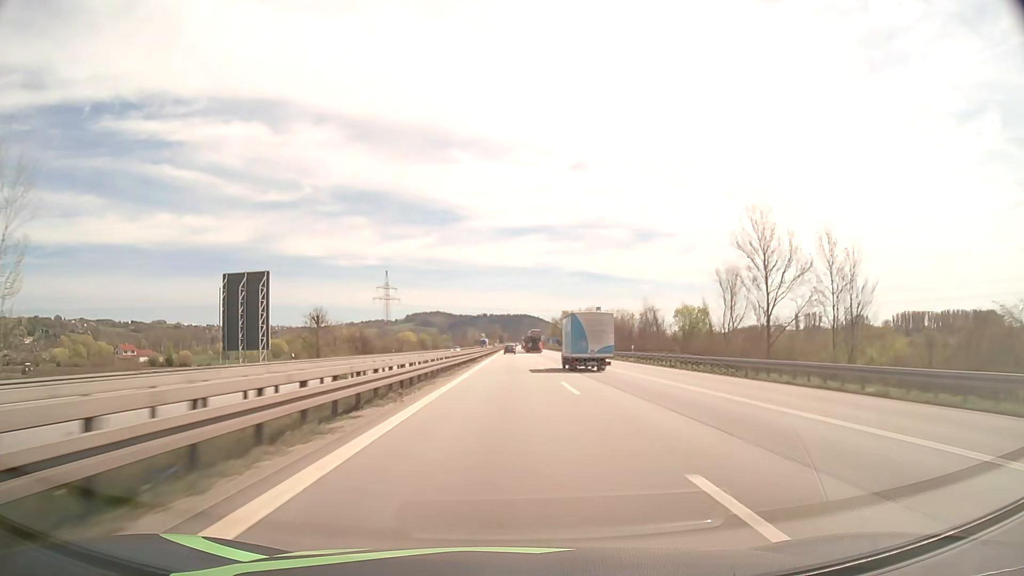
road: motorway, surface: asphalt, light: Day
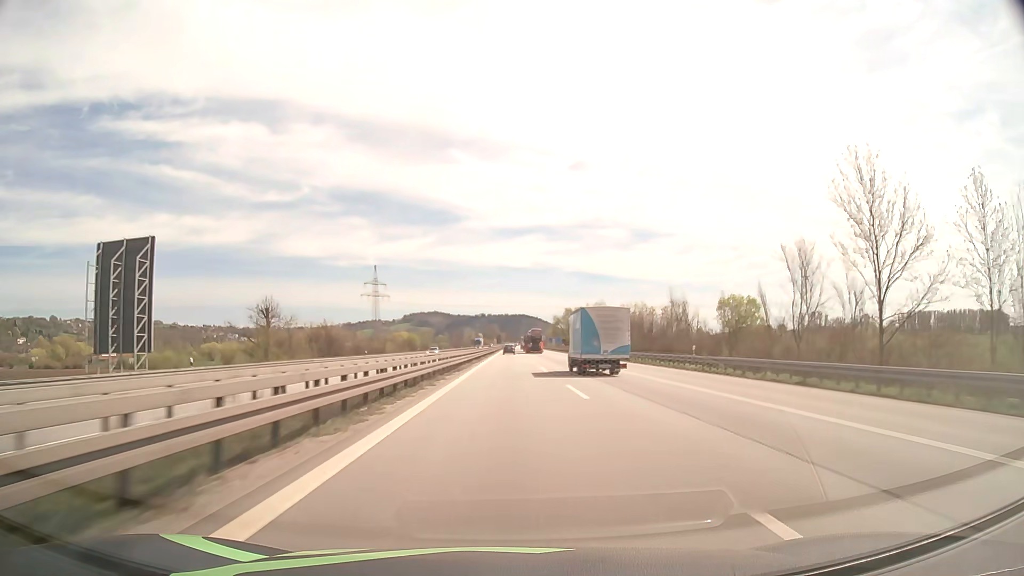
(0.0, +19.6) m; 0°
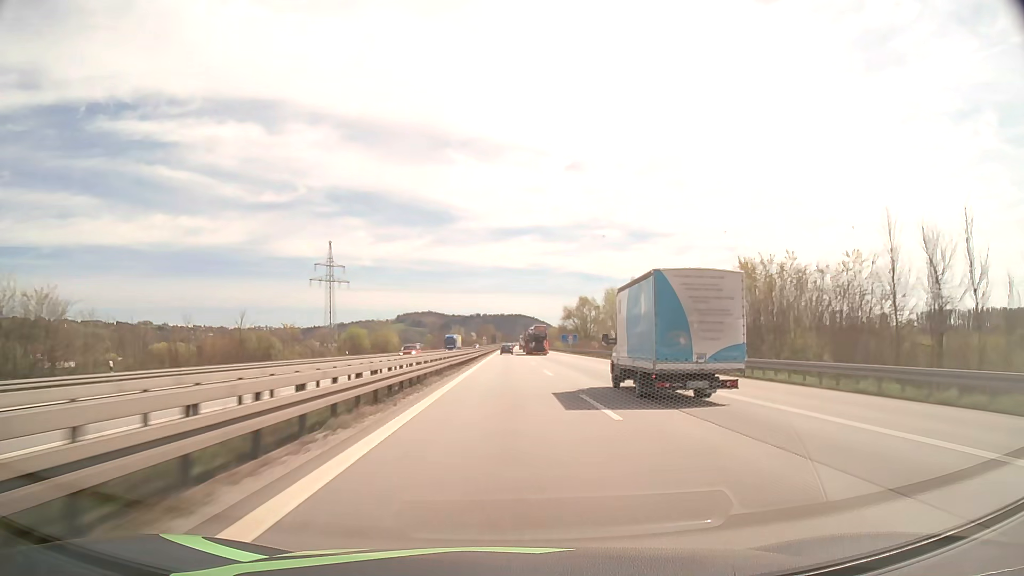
(+0.2, +59.1) m; 0°
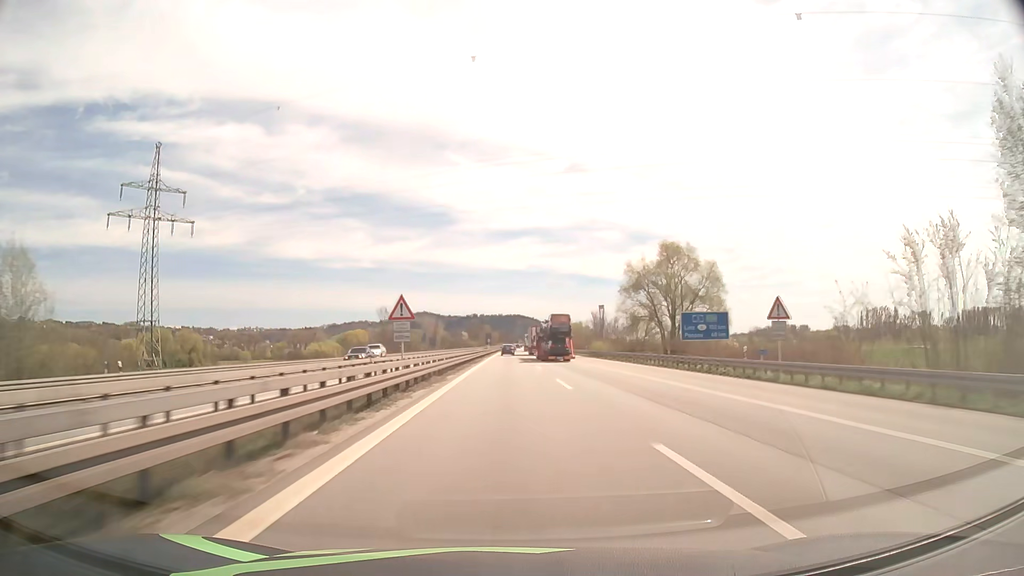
(+0.1, +99.3) m; 0°
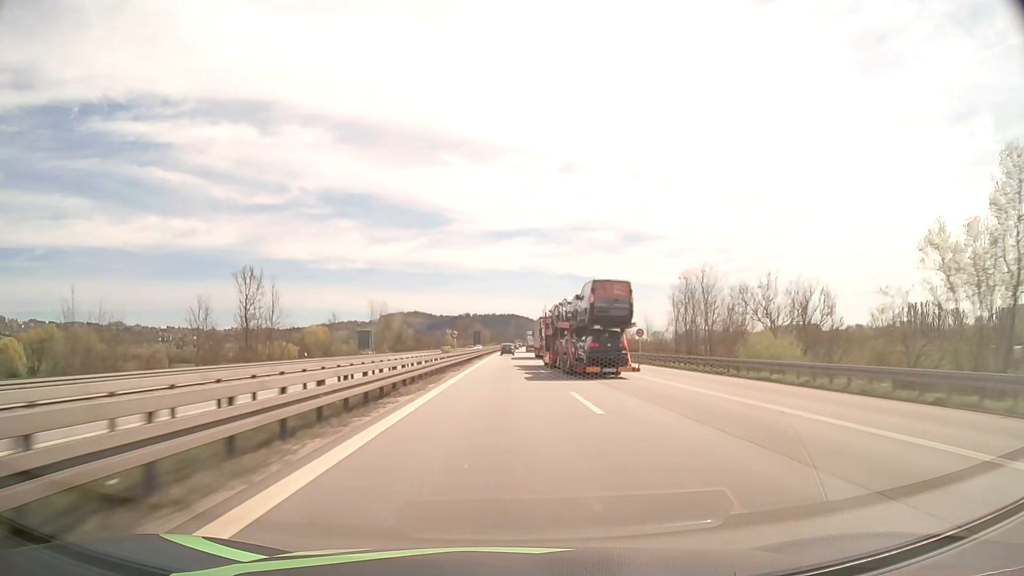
(+0.4, +79.9) m; +1°
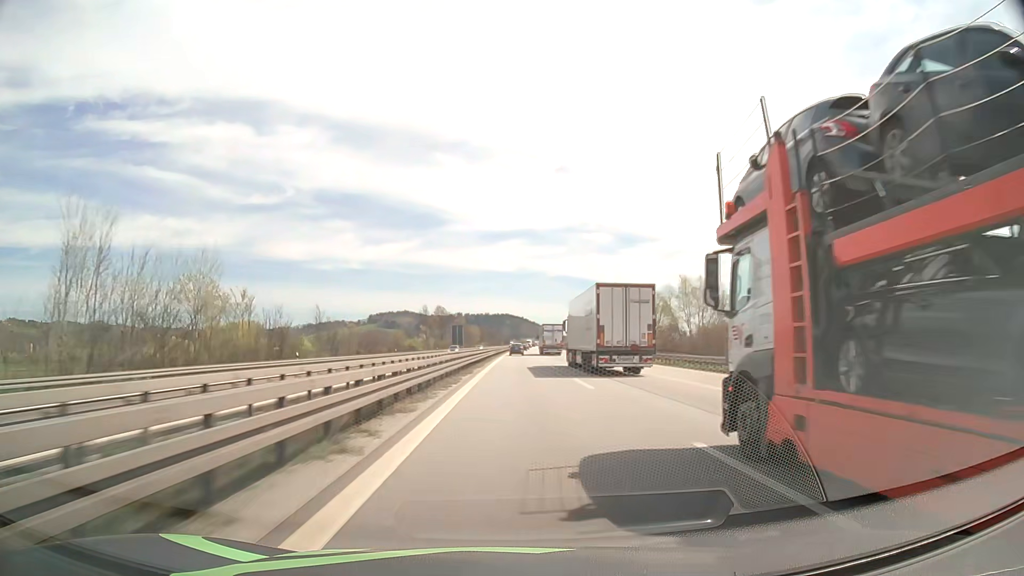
(-0.2, +100.4) m; +1°
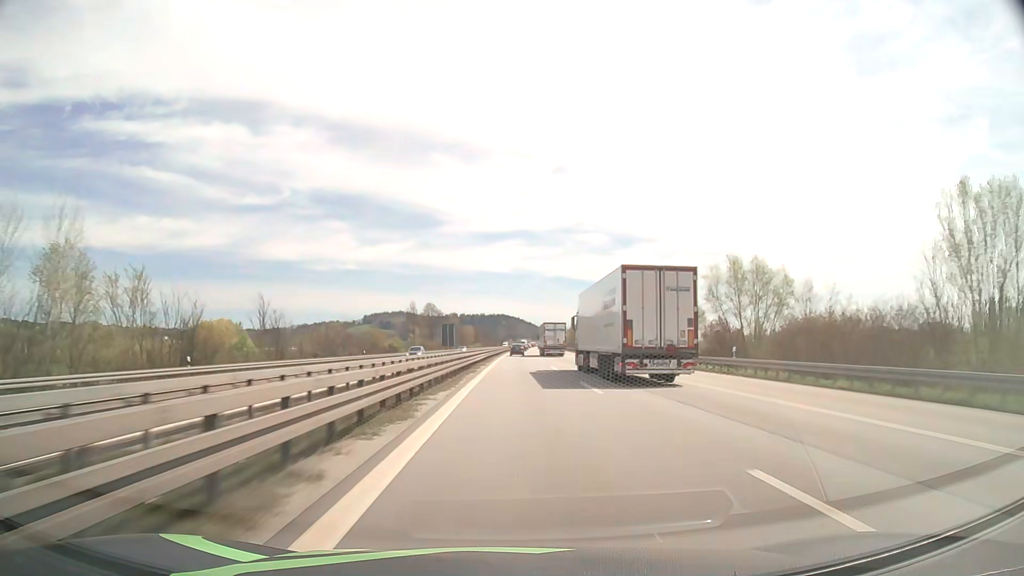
(0.0, +20.1) m; 0°
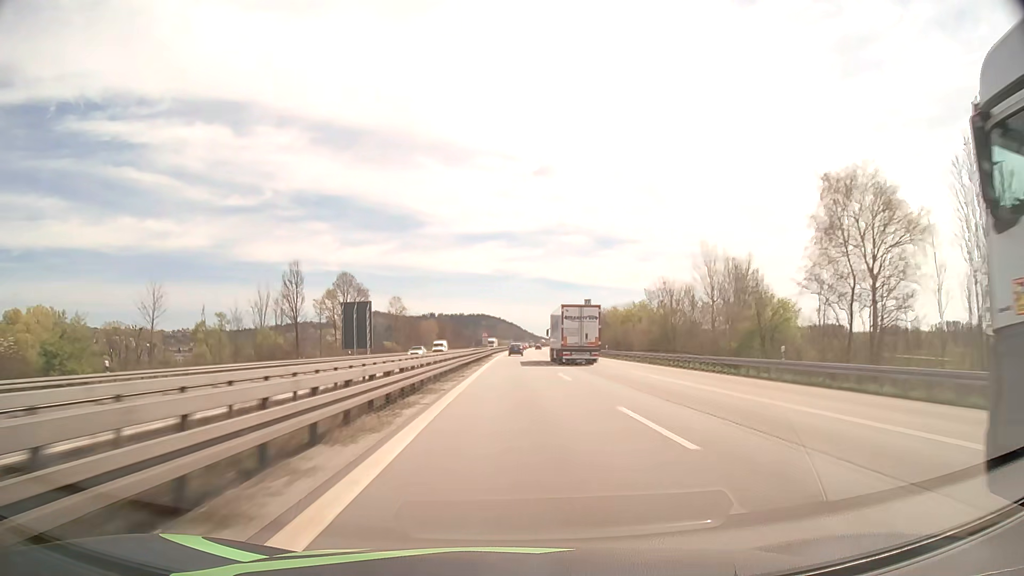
(+1.2, +100.6) m; +1°
(0, +10) (0, +20) (0, +30) (0, +40) (0, +50) (+1, +60) (+1, +70) (+1, +80) (+1, +90) (+2, +100) m
